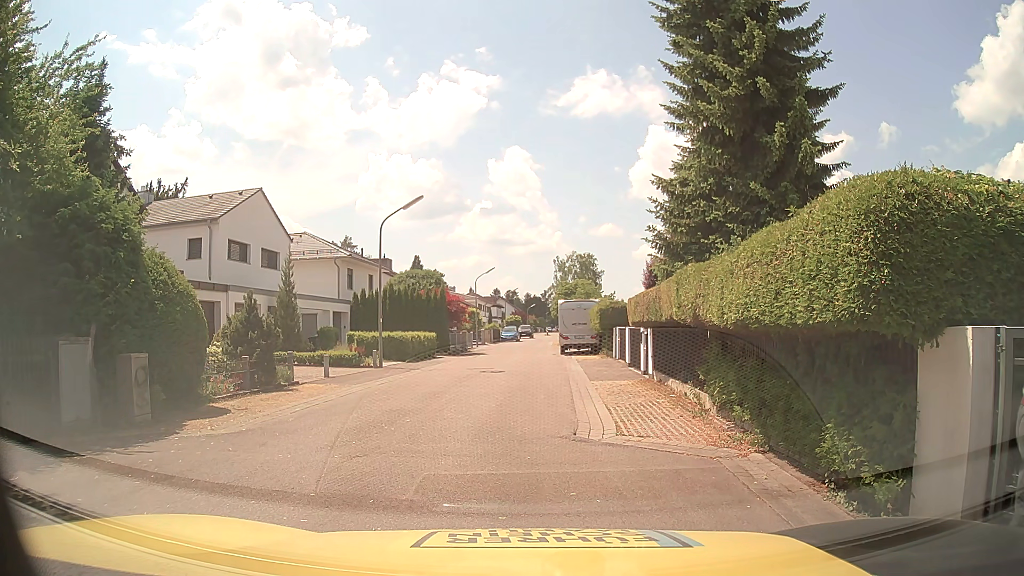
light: Day
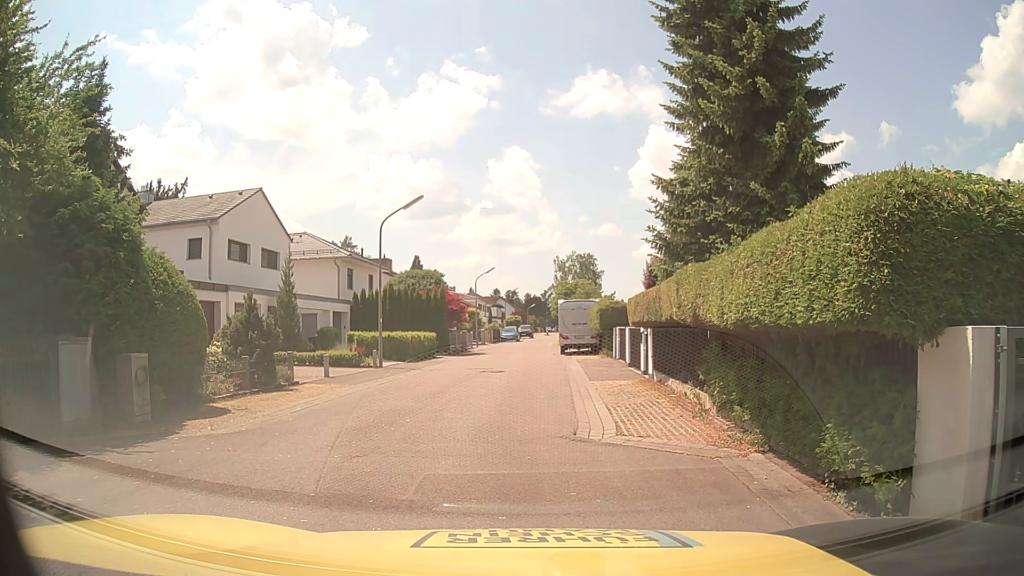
(0.0, 0.0) m; 0°
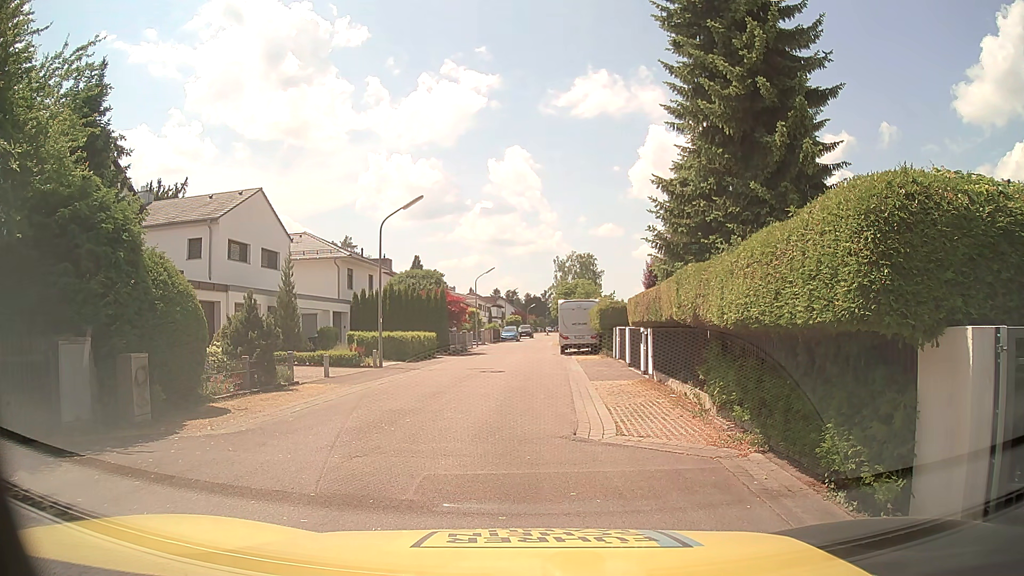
(0.0, 0.0) m; 0°
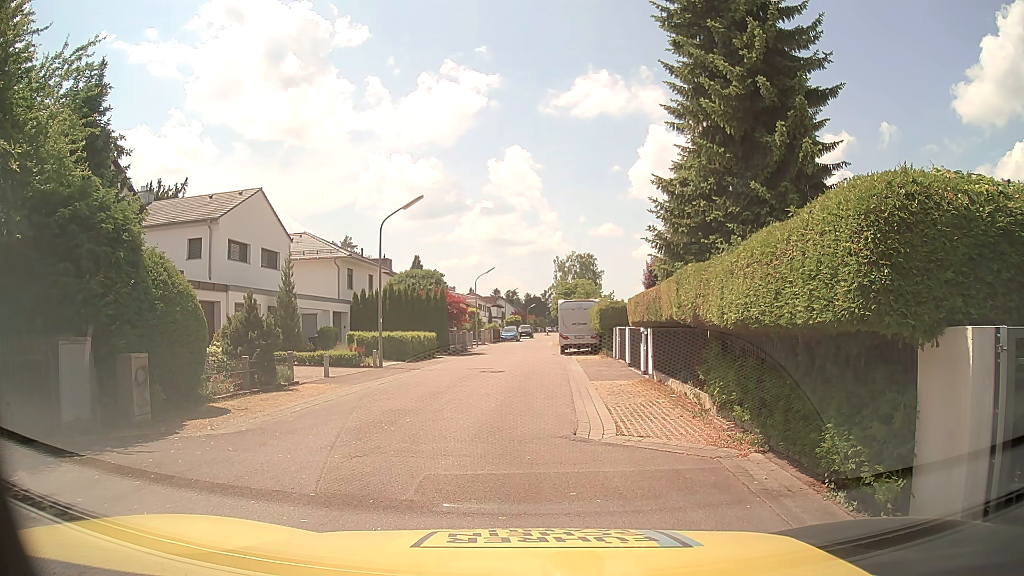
(0.0, 0.0) m; 0°
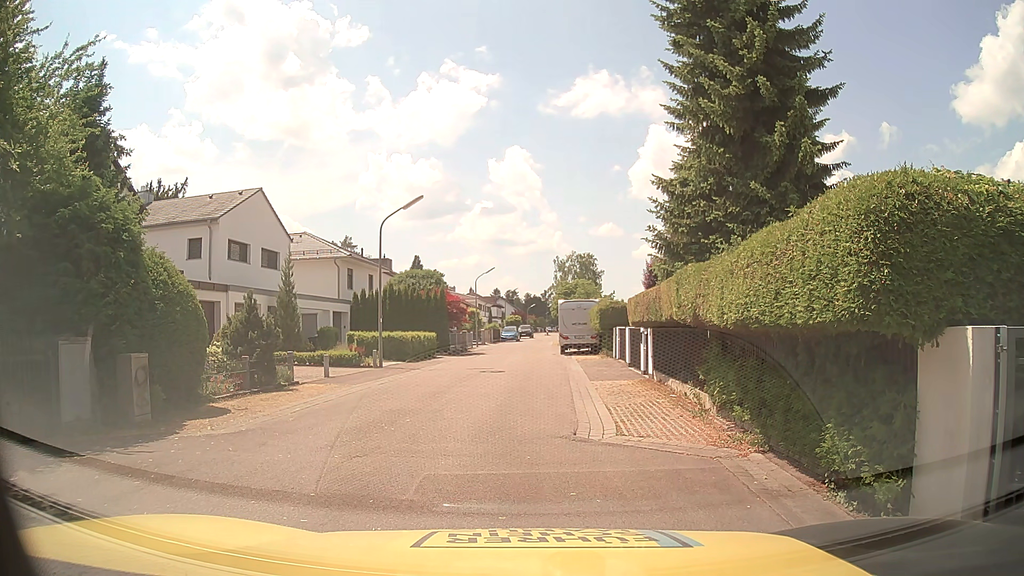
(0.0, 0.0) m; 0°
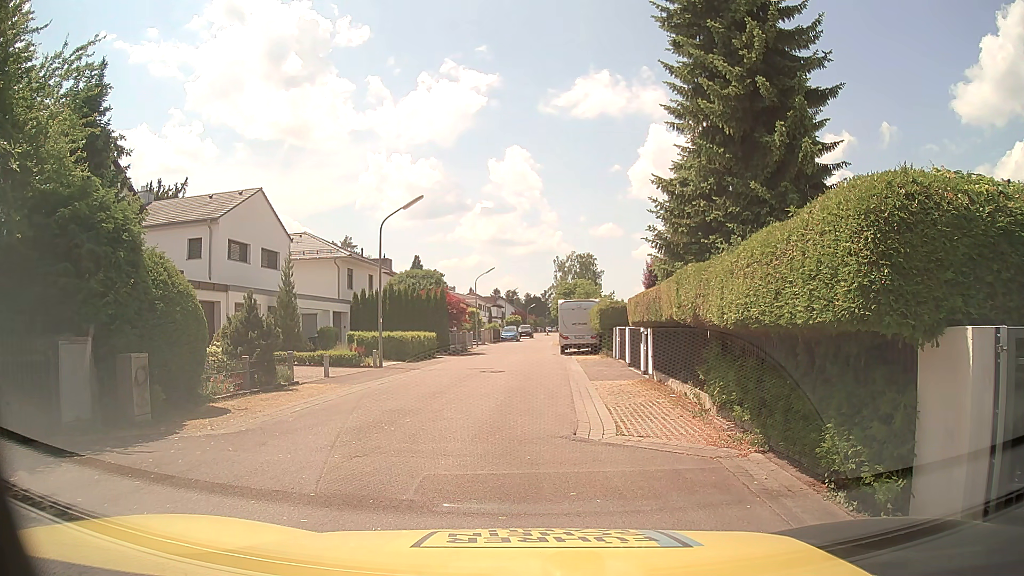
(0.0, 0.0) m; 0°
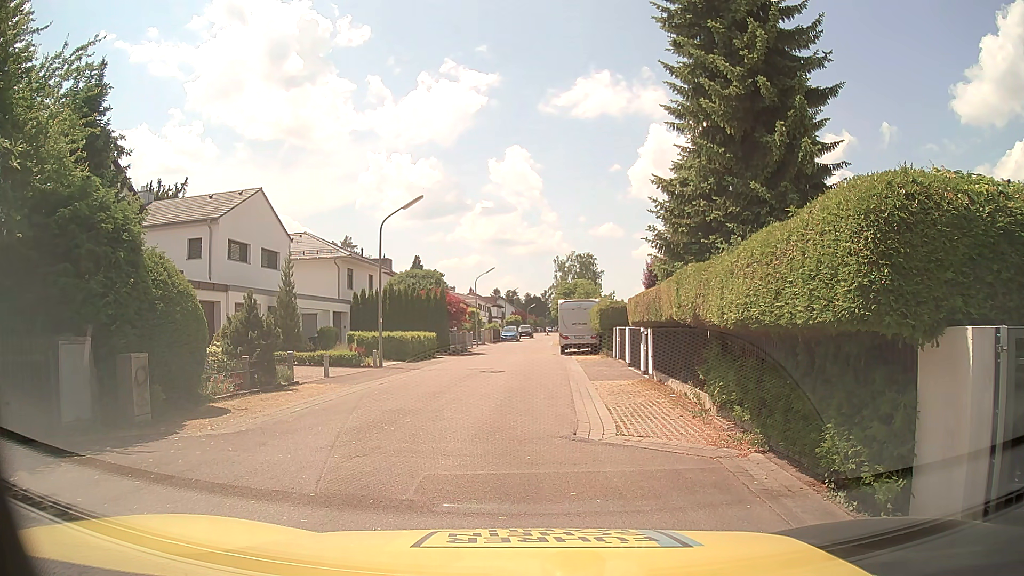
(0.0, 0.0) m; 0°
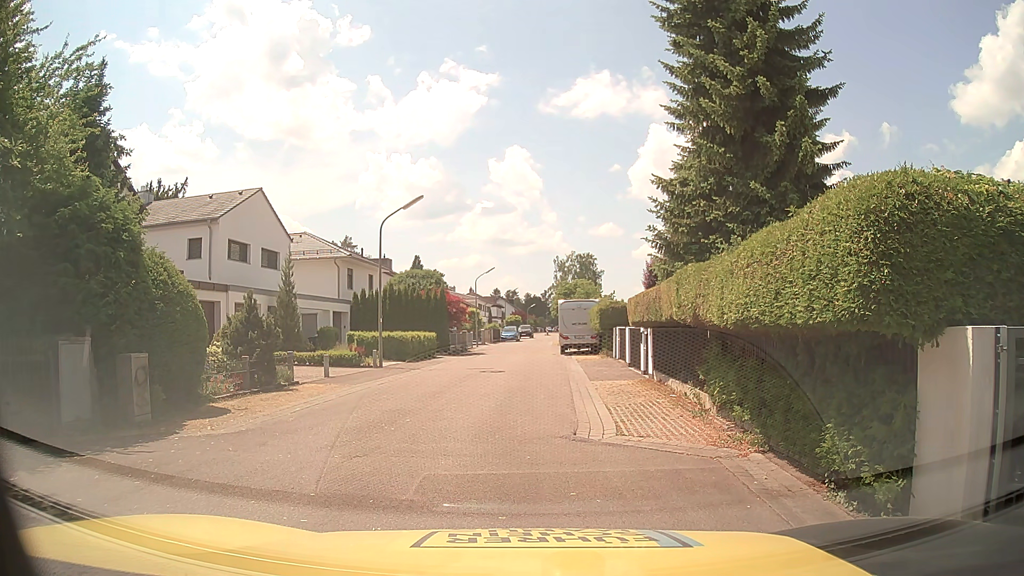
(0.0, 0.0) m; 0°
